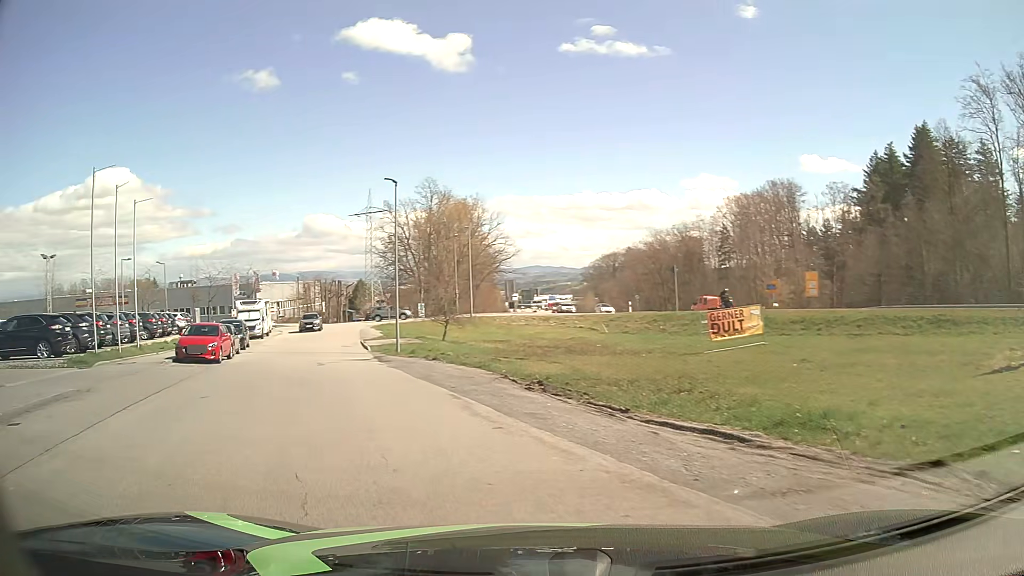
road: residential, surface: asphalt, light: Day
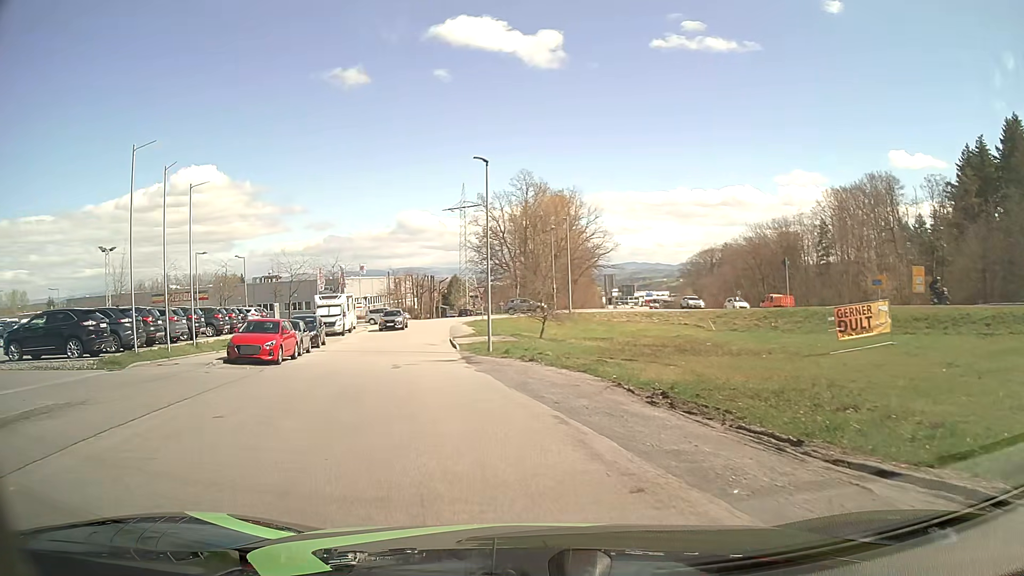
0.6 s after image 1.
(-0.3, +3.5) m; -8°
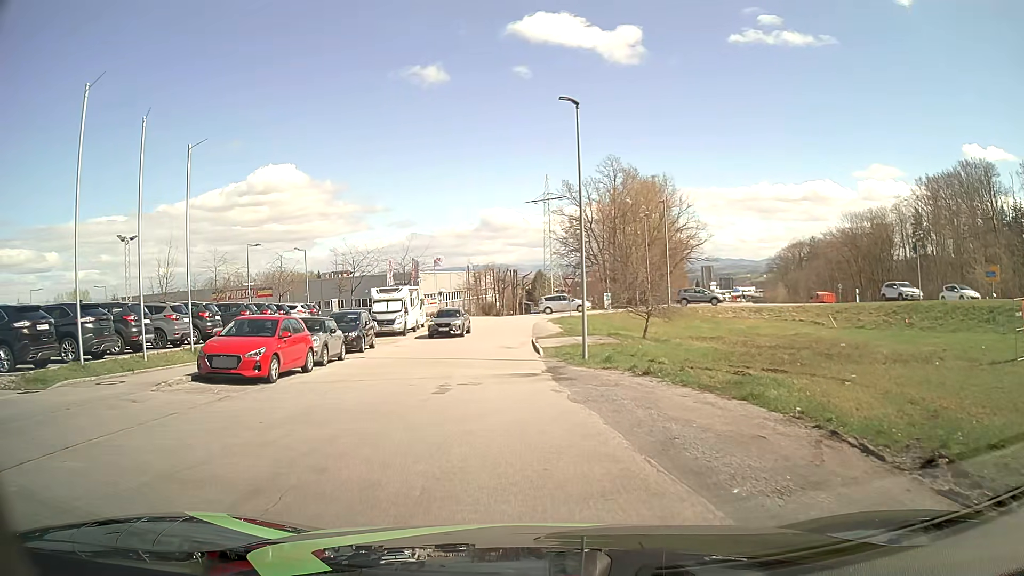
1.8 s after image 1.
(-0.5, +7.3) m; -7°
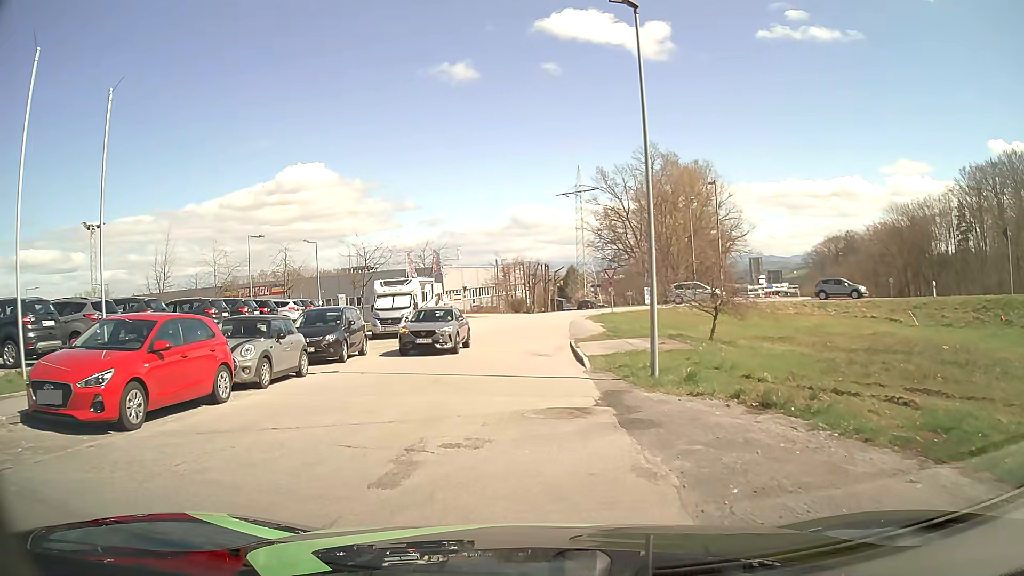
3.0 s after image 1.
(-0.2, +6.6) m; -3°
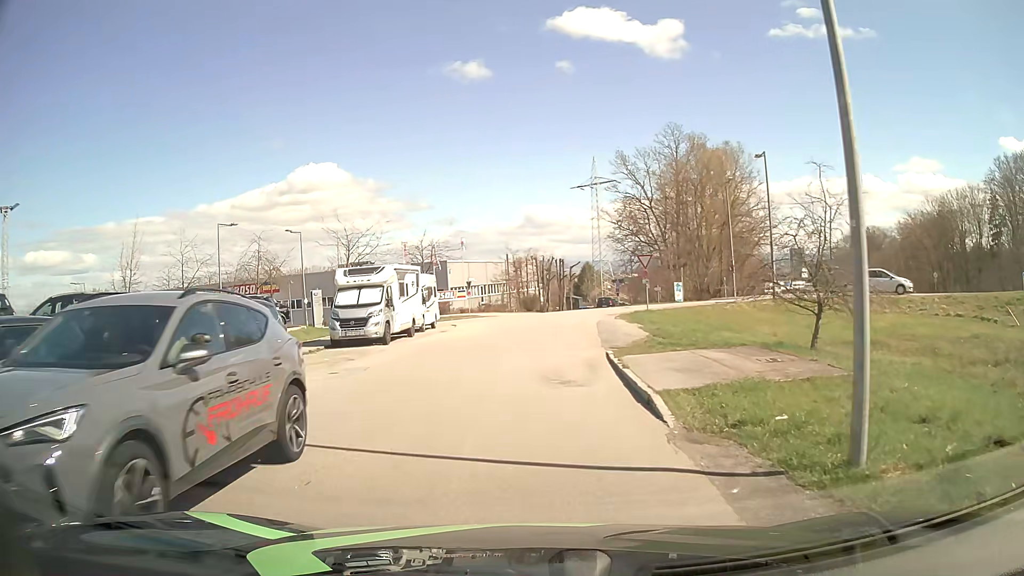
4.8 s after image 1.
(0.0, +8.4) m; 0°
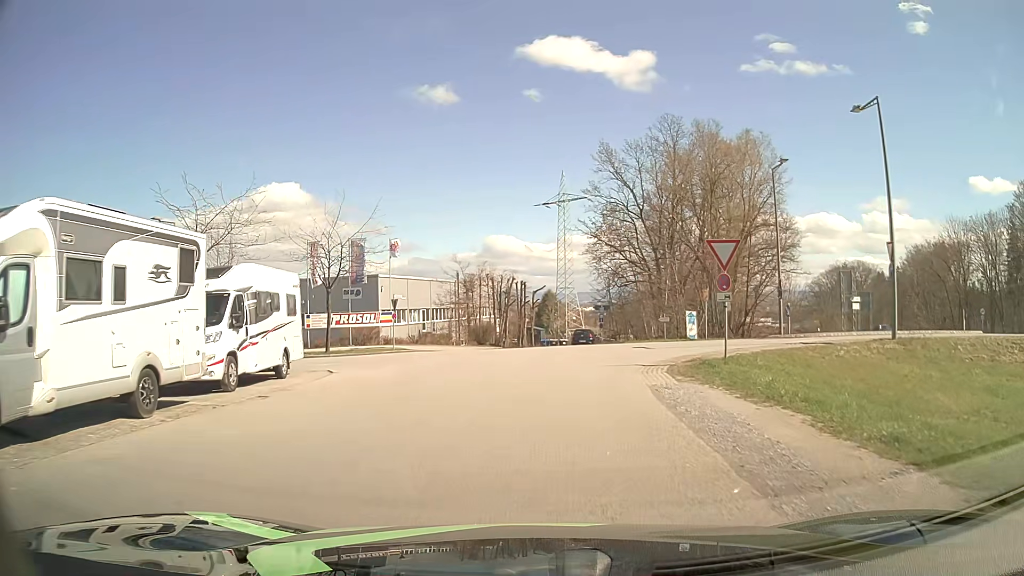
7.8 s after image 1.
(-0.1, +18.2) m; +3°
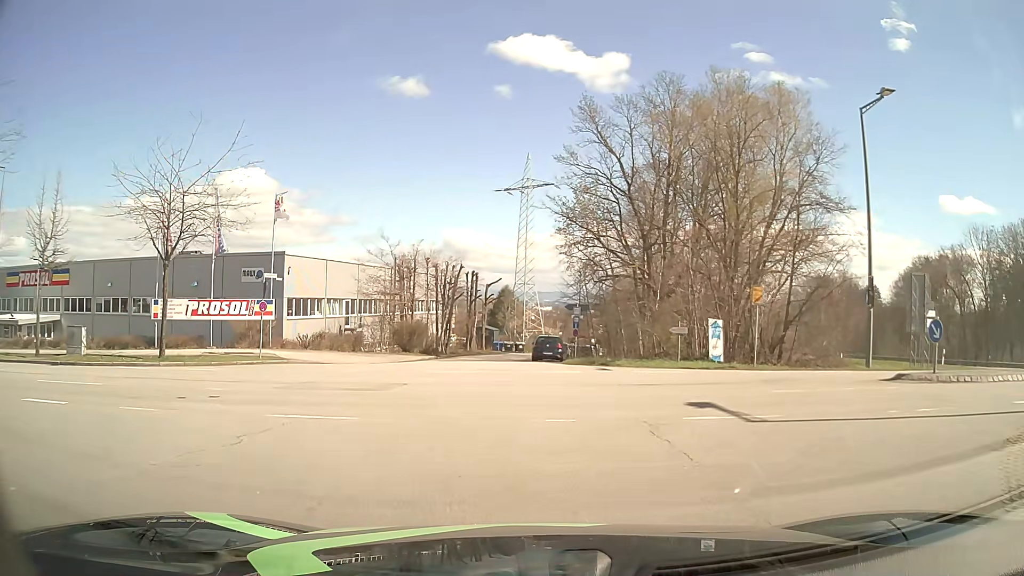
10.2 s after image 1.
(+0.5, +14.4) m; +4°
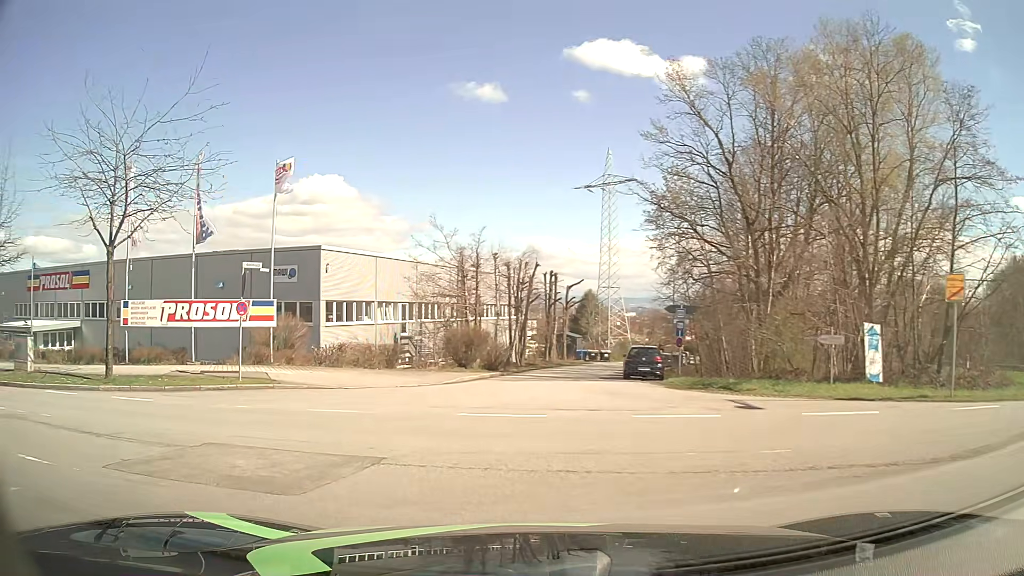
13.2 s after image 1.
(-0.1, +8.1) m; -8°
(-4, +9) (-13, +13) (-23, +16) (-32, +19) (-42, +22) (-51, +24) (-61, +27) (-71, +30) (-80, +34) (-89, +38) m
